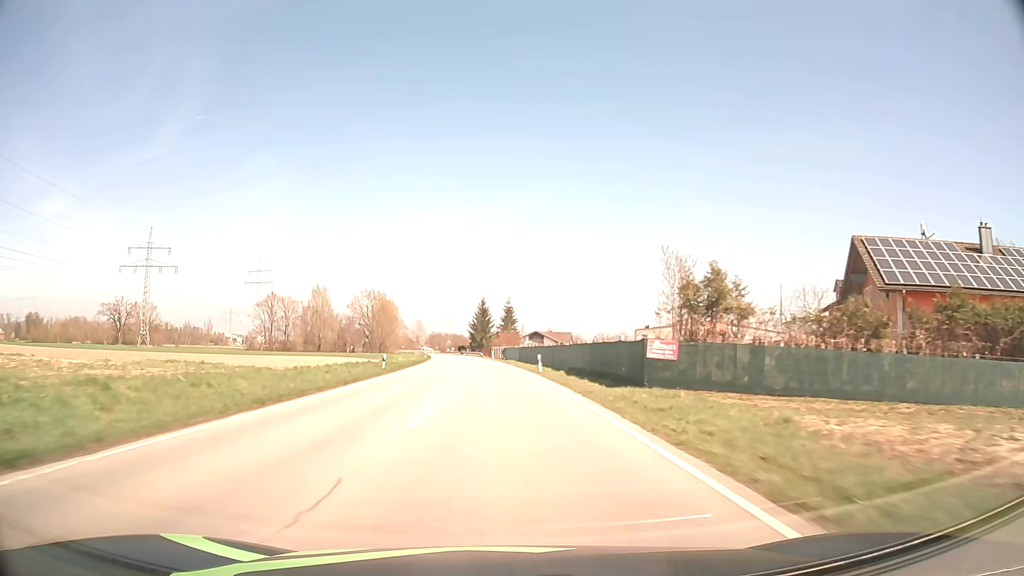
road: secondary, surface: asphalt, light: Day
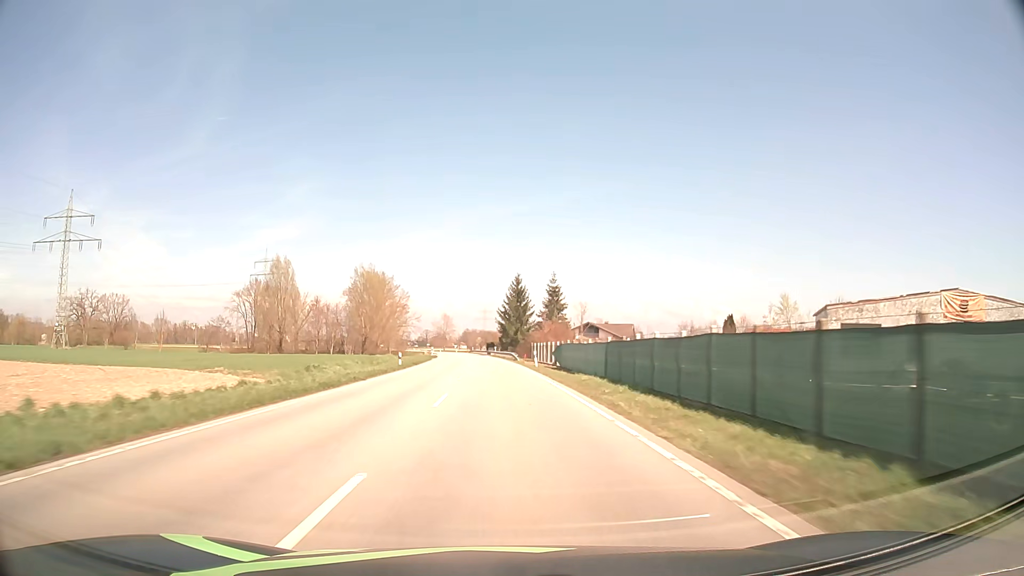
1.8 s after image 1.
(-1.3, +44.7) m; -3°
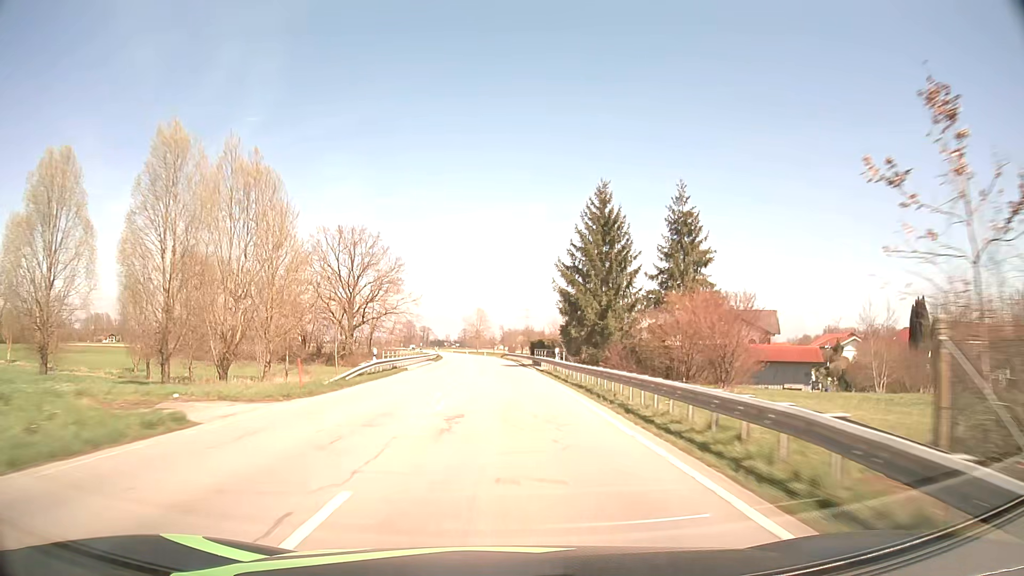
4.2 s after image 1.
(-1.8, +61.3) m; -4°
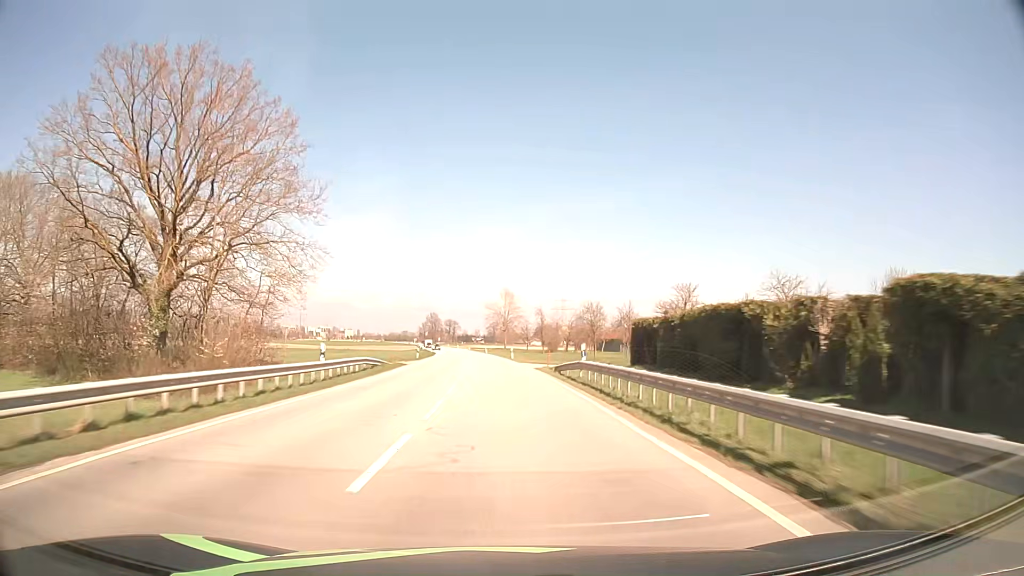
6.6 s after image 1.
(-1.5, +62.3) m; -3°
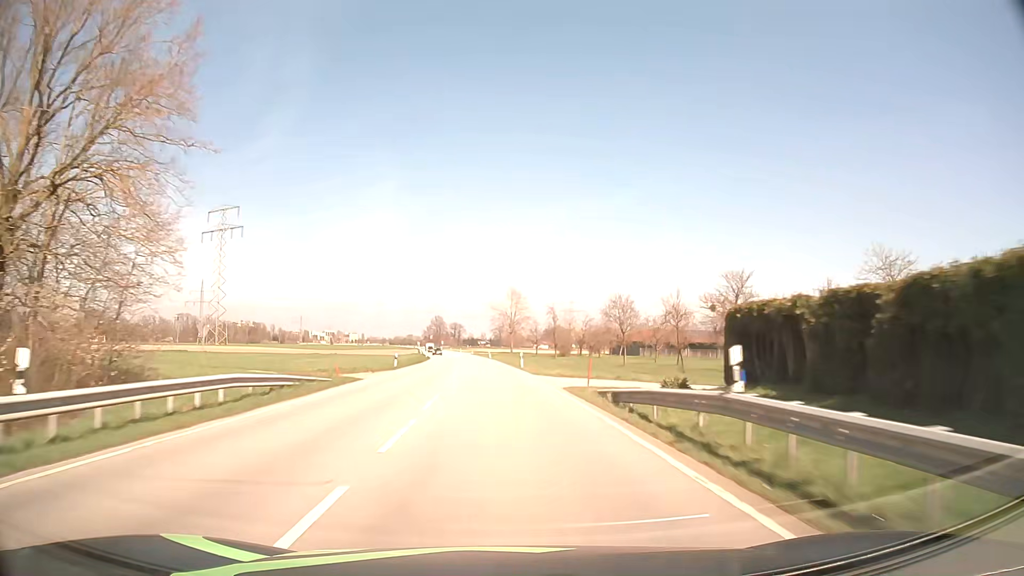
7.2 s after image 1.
(0.0, +15.5) m; 0°
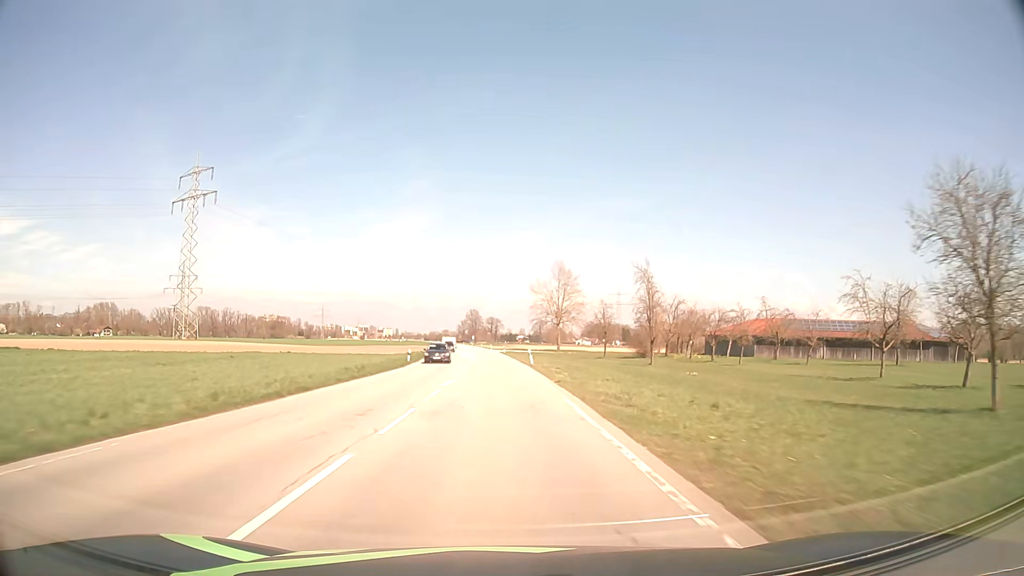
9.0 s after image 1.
(-1.2, +46.5) m; -3°
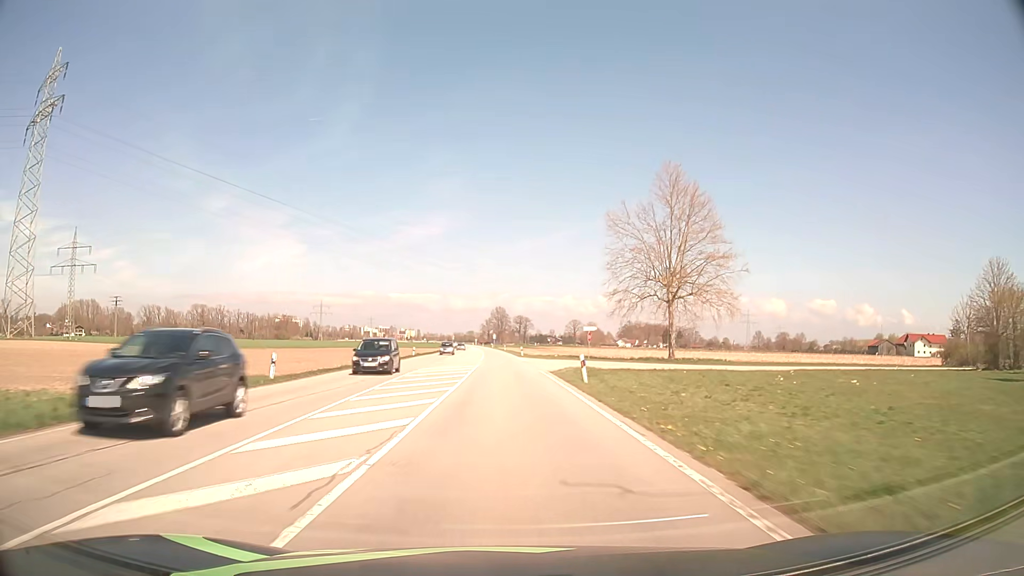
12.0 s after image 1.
(-2.2, +77.2) m; -3°
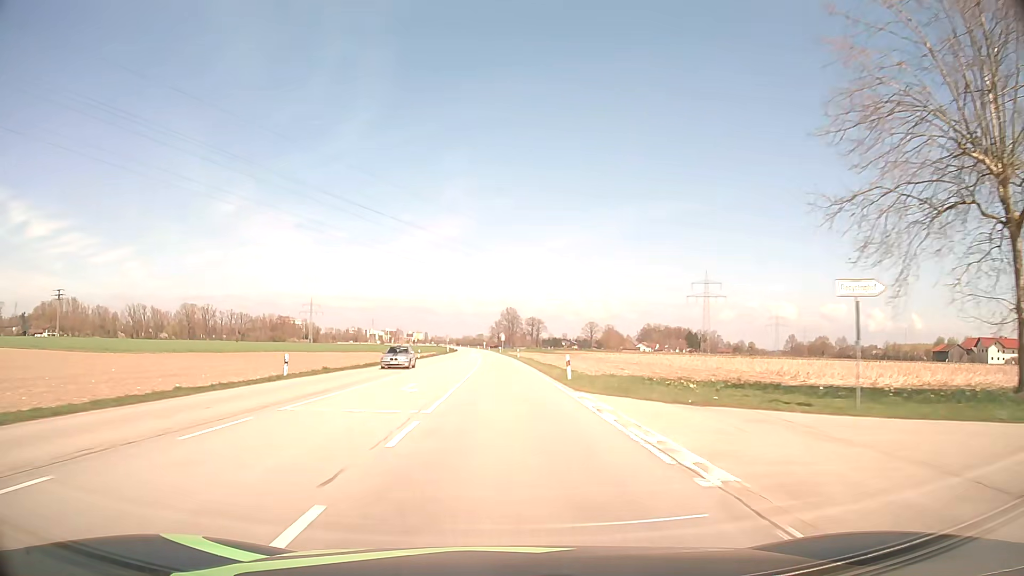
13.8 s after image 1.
(-0.3, +45.8) m; -1°
(0, +10) (0, +20) (0, +30) (0, +40) (-1, +50) (-1, +60) (-1, +70) (-2, +80) (-2, +90) (-3, +100) m
